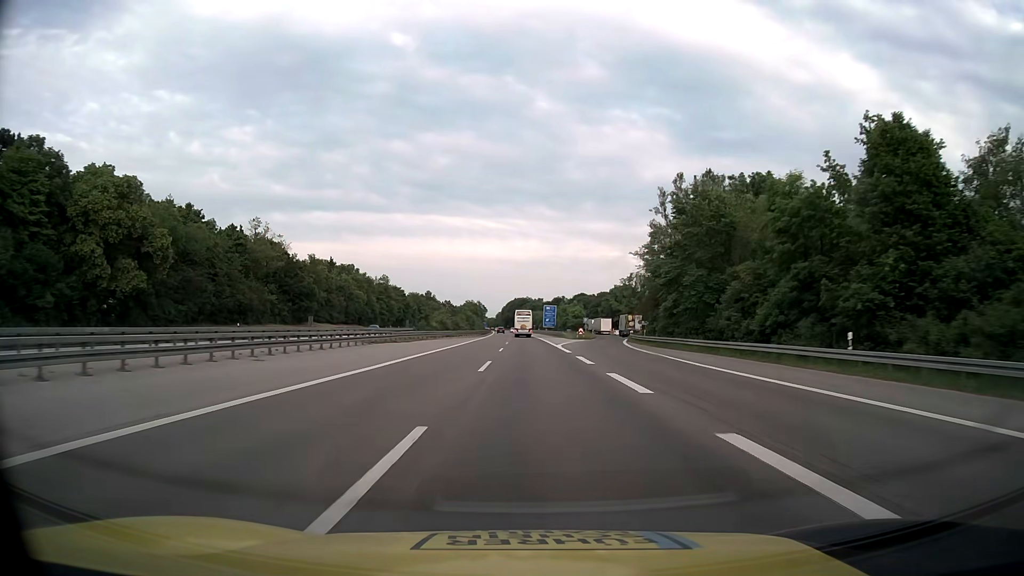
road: motorway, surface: asphalt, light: Day
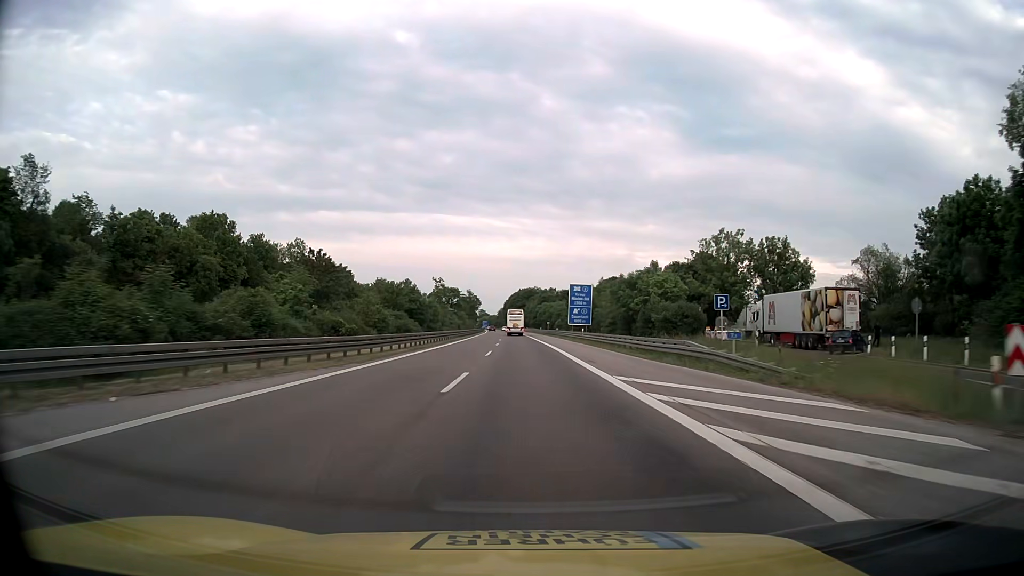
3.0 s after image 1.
(-0.5, +79.9) m; -1°
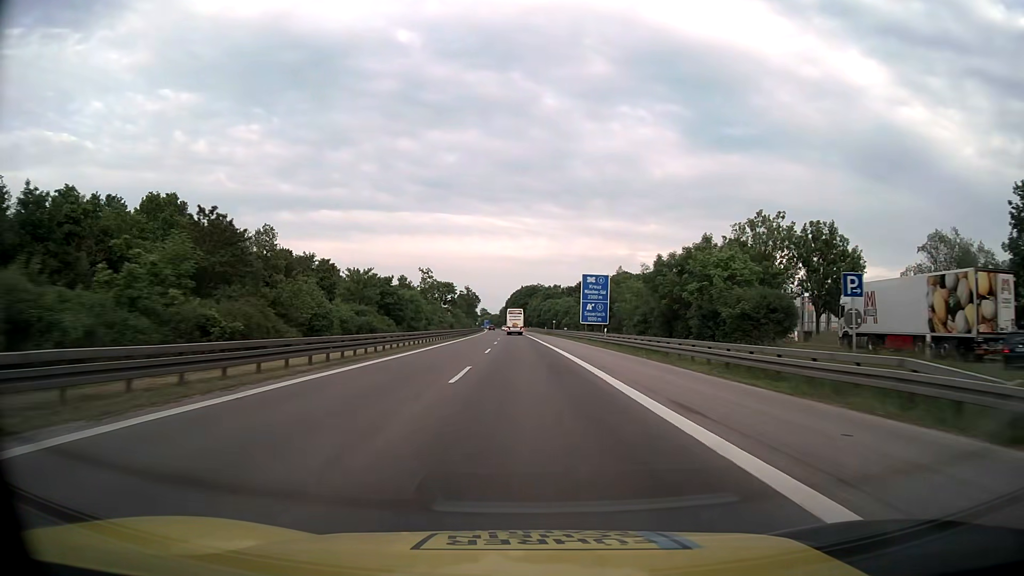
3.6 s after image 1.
(0.0, +16.1) m; 0°
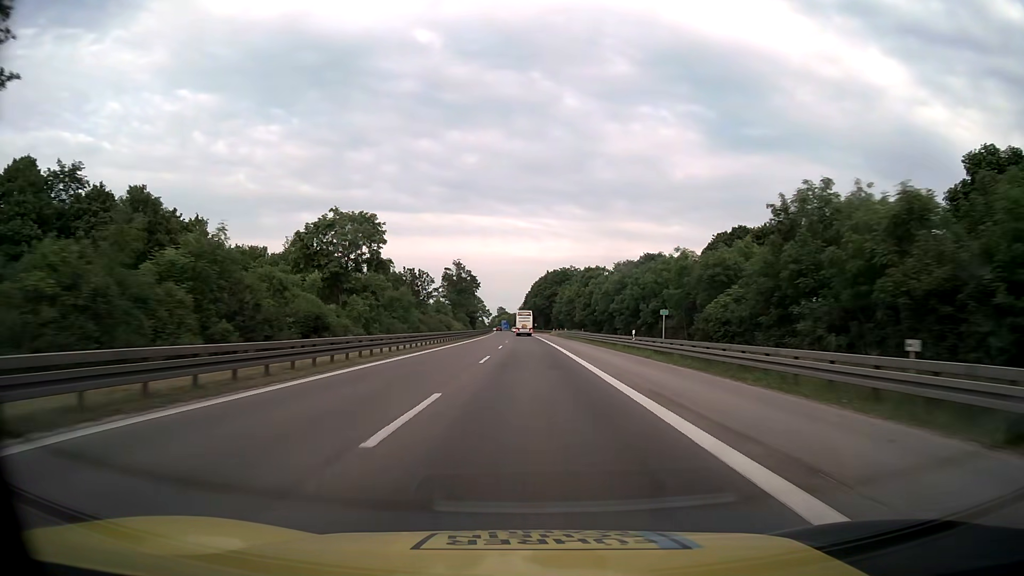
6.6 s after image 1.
(-1.2, +81.1) m; -2°
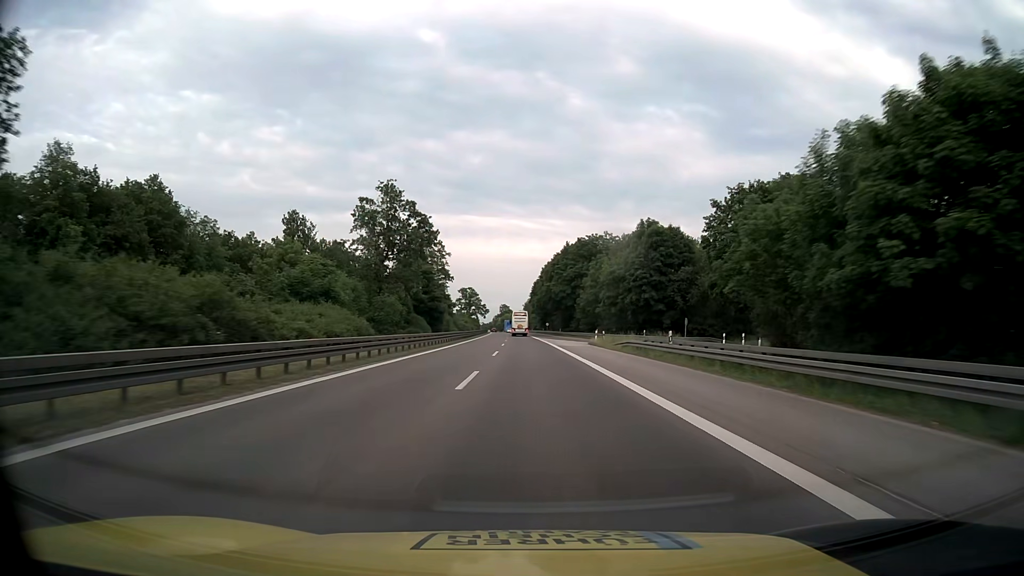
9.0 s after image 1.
(-0.5, +65.5) m; -1°
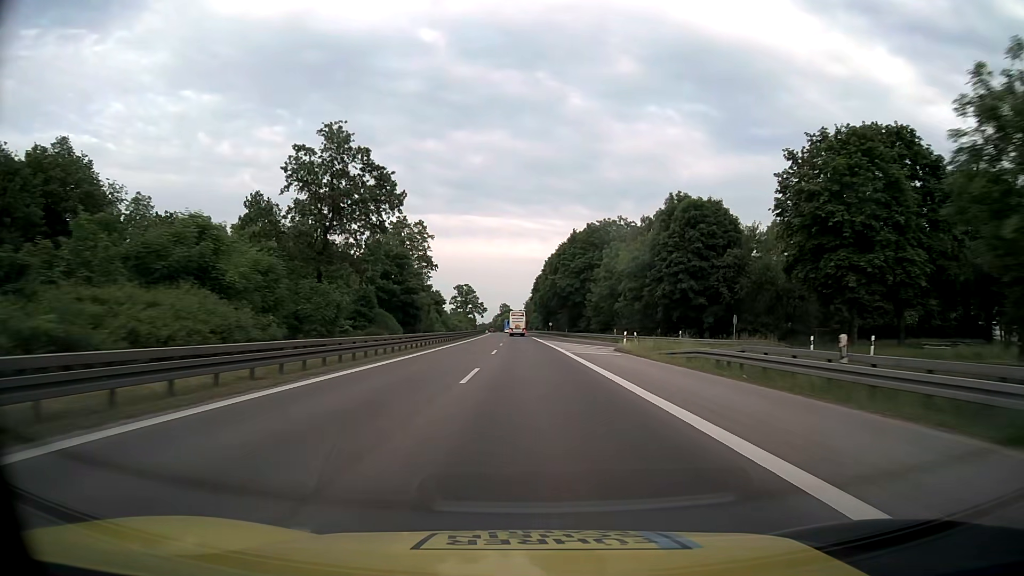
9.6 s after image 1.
(0.0, +16.4) m; 0°
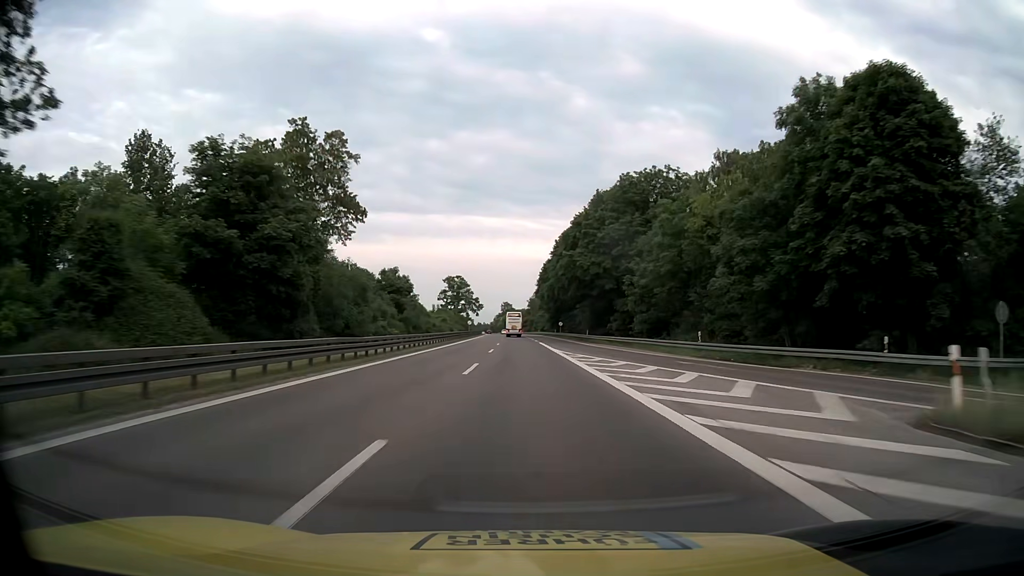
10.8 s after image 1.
(-0.1, +32.9) m; 0°
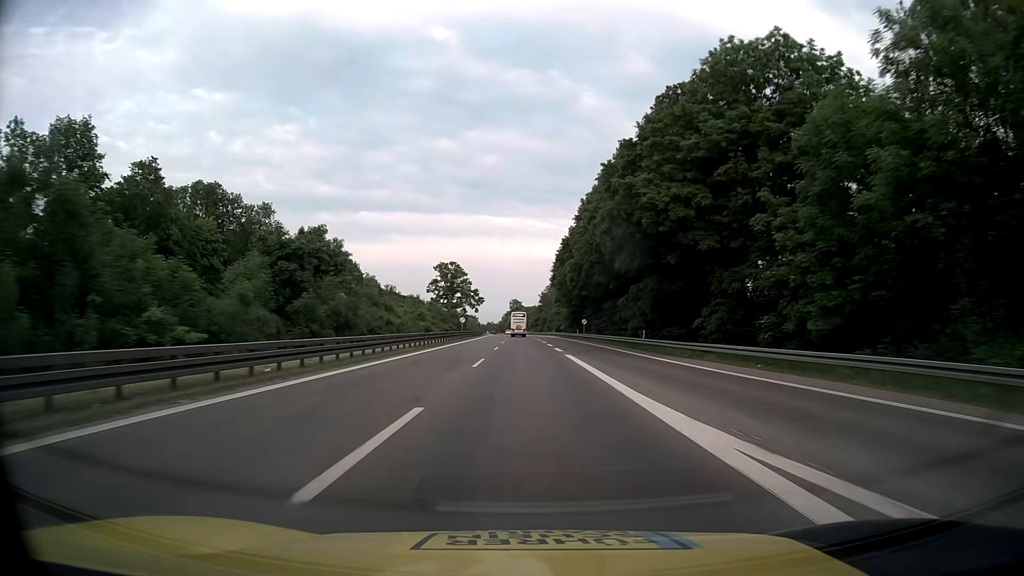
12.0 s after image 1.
(-0.2, +33.0) m; -1°
(0, +10) (0, +20) (0, +30) (0, +40) (0, +50) (-1, +60) (-1, +70) (-1, +80) (-1, +90) (-1, +100) m
